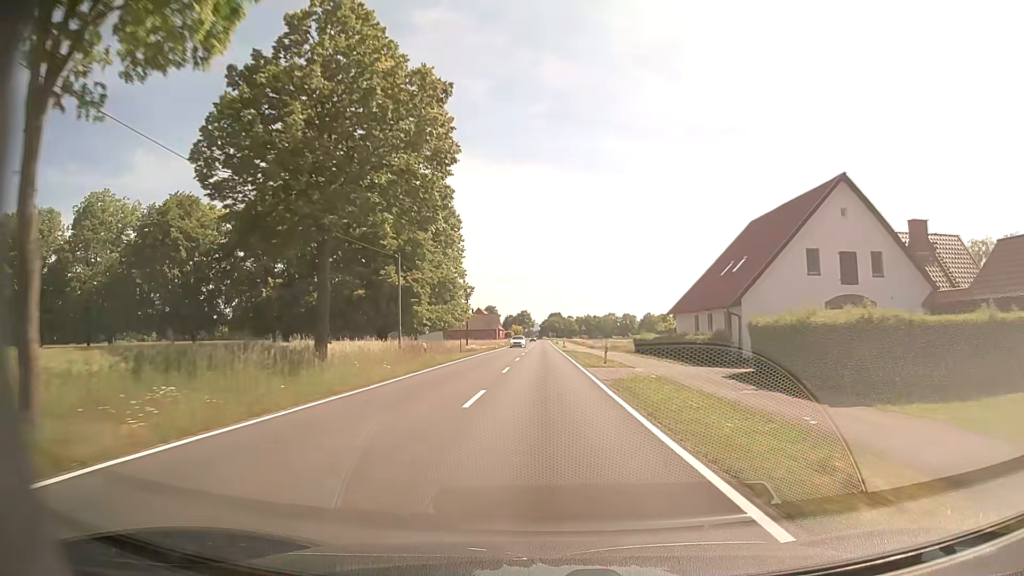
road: tertiary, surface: asphalt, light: Day
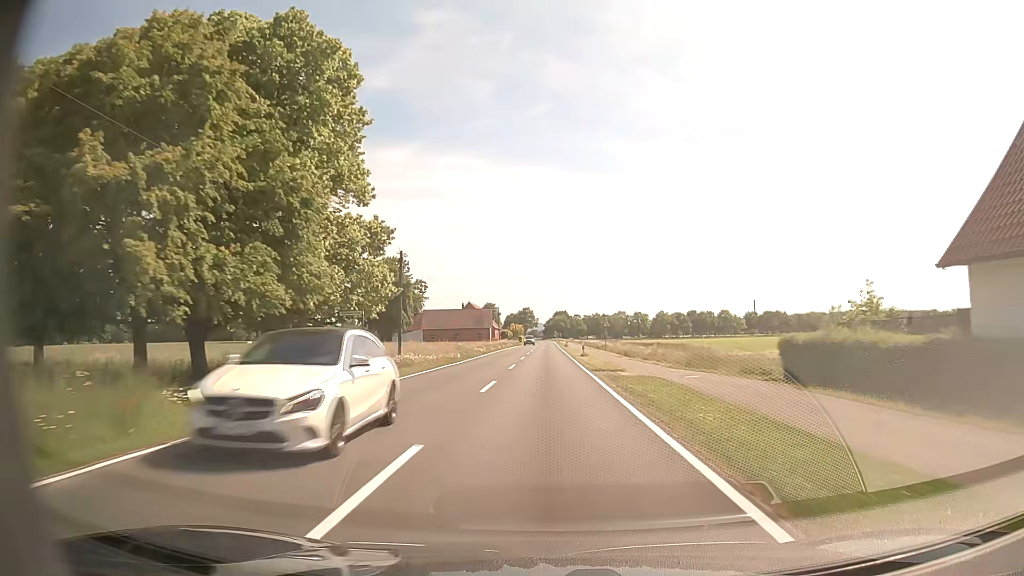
(-0.1, +33.2) m; -1°
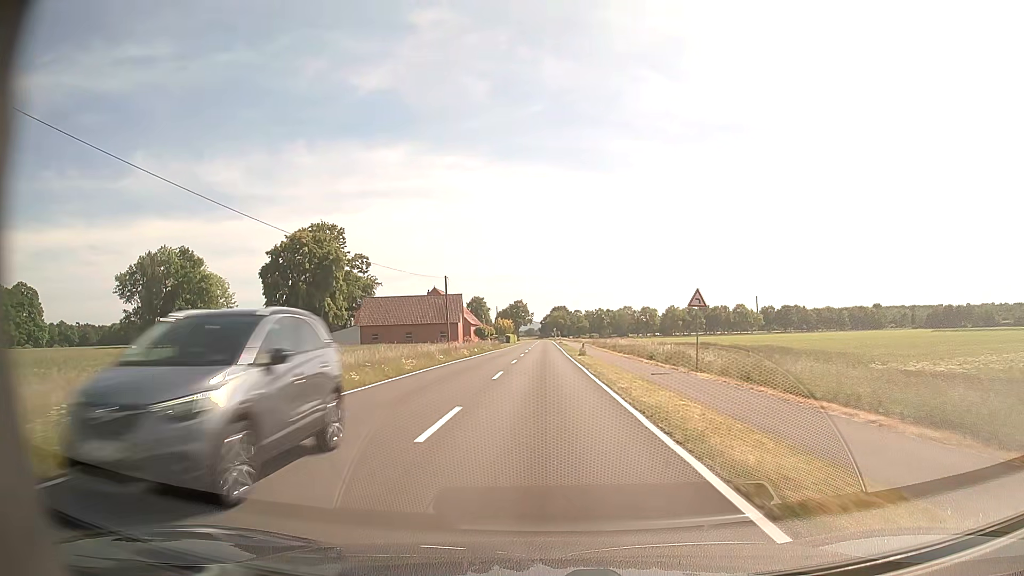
(+0.3, +44.1) m; +1°
(0, +10) (0, +20) (0, +30) (0, +40) (0, +50) (0, +60) (0, +70) (-1, +80) (-1, +90) (-1, +100) m
